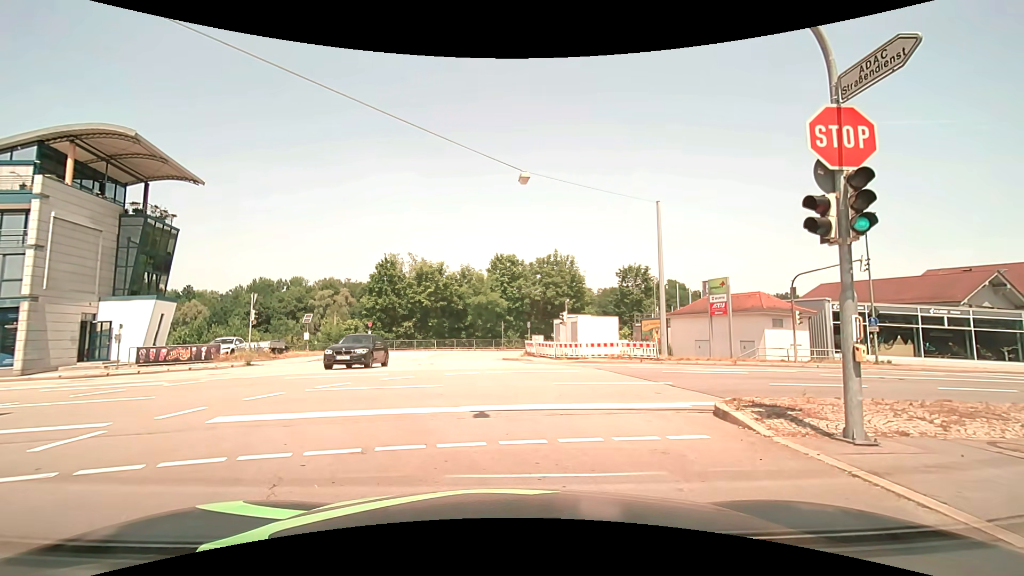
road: tertiary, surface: asphalt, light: Day
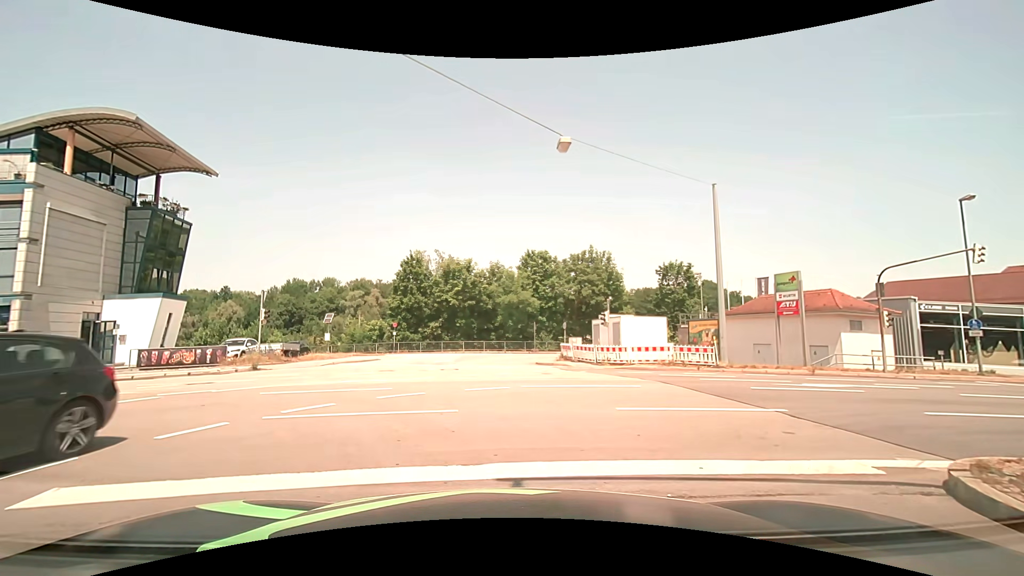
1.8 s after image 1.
(-0.1, +3.8) m; -3°
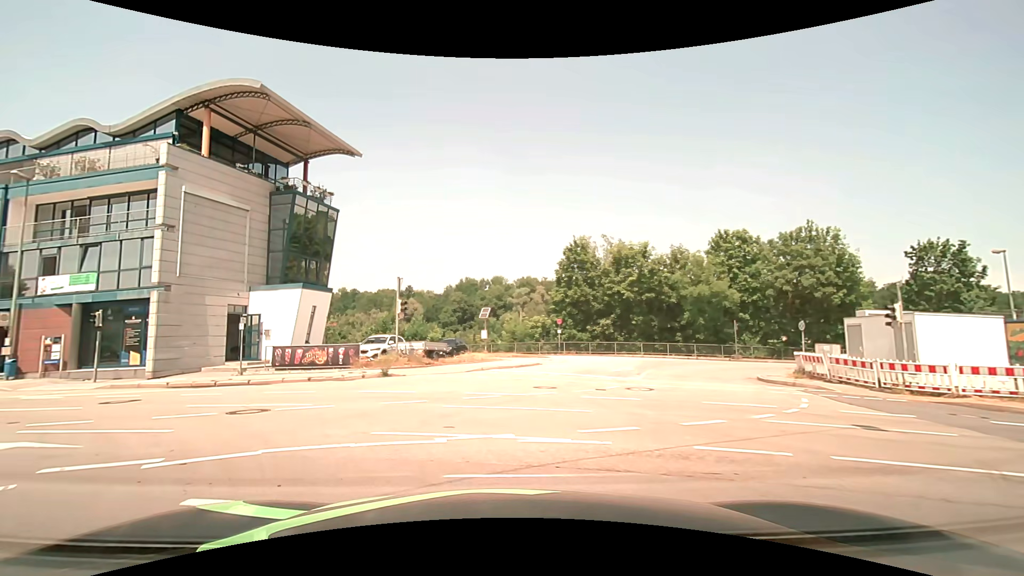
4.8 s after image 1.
(-0.9, +8.4) m; -18°
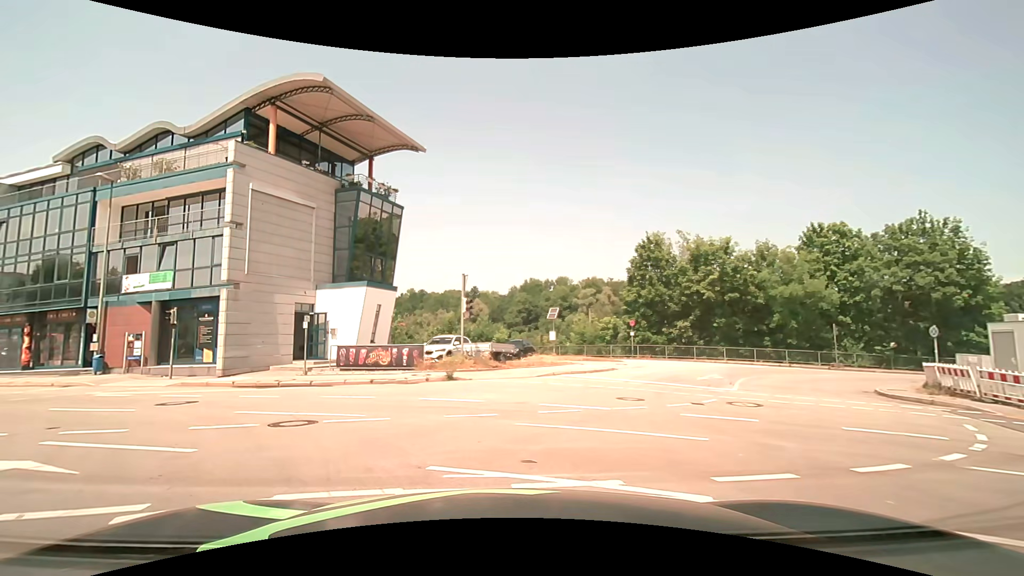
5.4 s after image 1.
(-0.1, +1.9) m; -7°
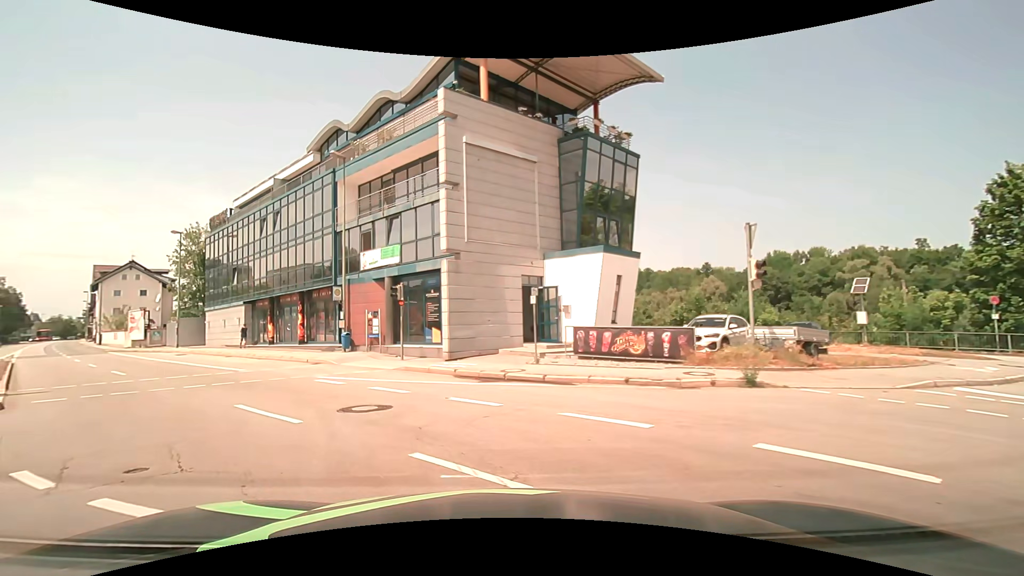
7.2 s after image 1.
(-1.5, +6.3) m; -25°
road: primary
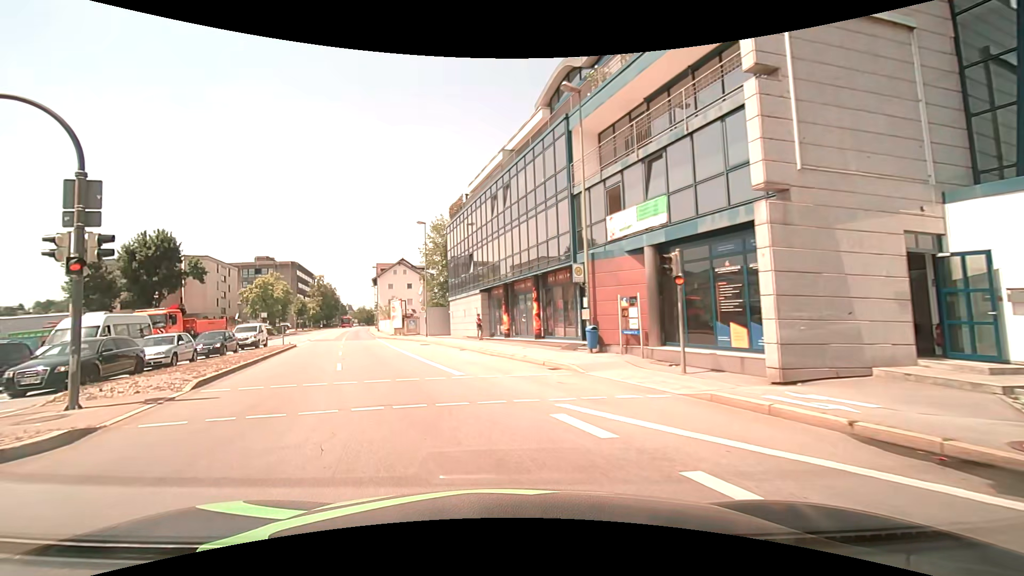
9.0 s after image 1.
(-2.0, +7.7) m; -27°
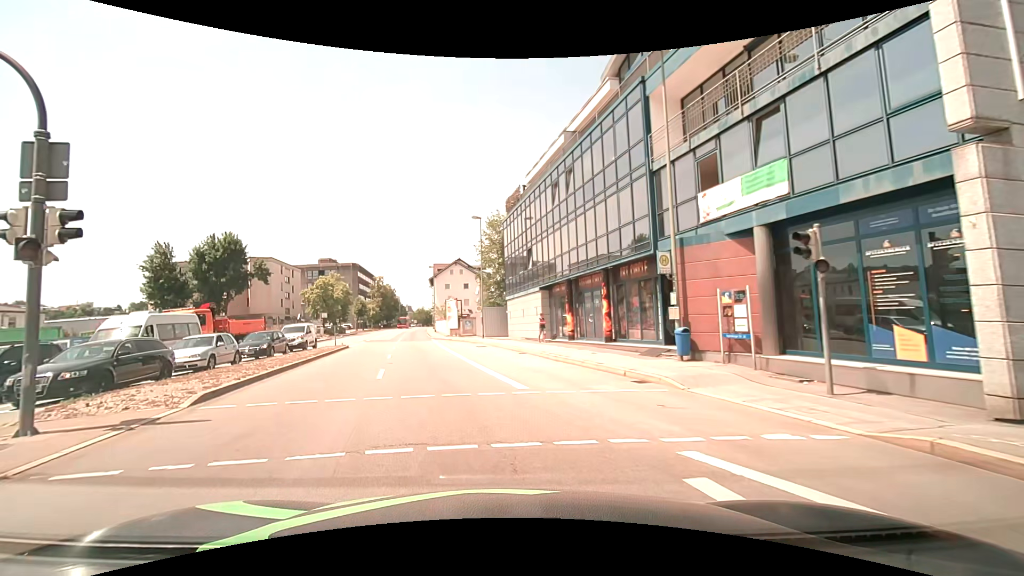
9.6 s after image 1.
(-0.2, +3.0) m; -7°
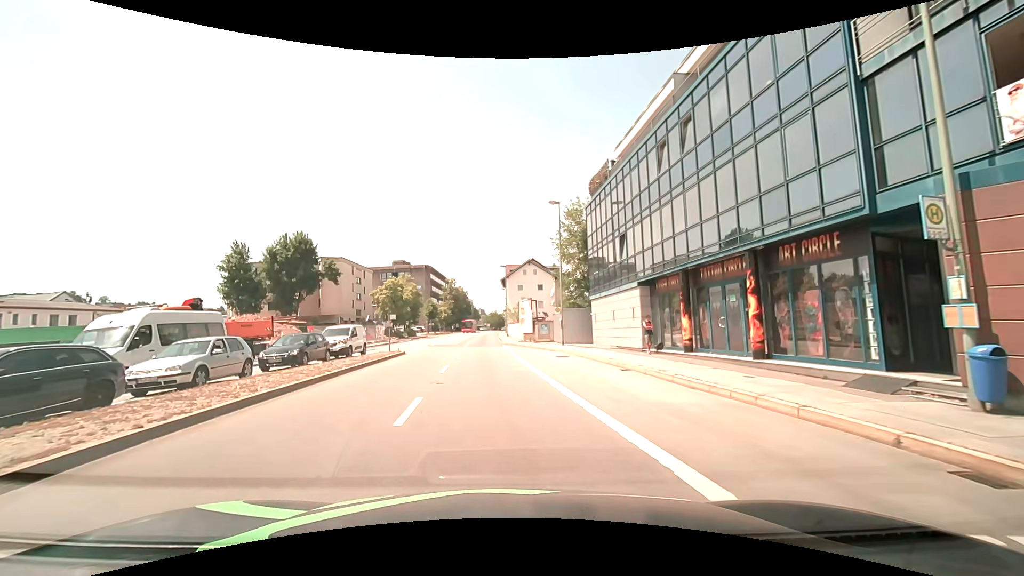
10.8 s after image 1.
(-0.5, +6.5) m; -8°
(0, +10) (-1, +20) (-2, +30) (-2, +40) (-3, +50) (-3, +60) (-3, +70) (-3, +80) (-4, +90) (-4, +100) m
